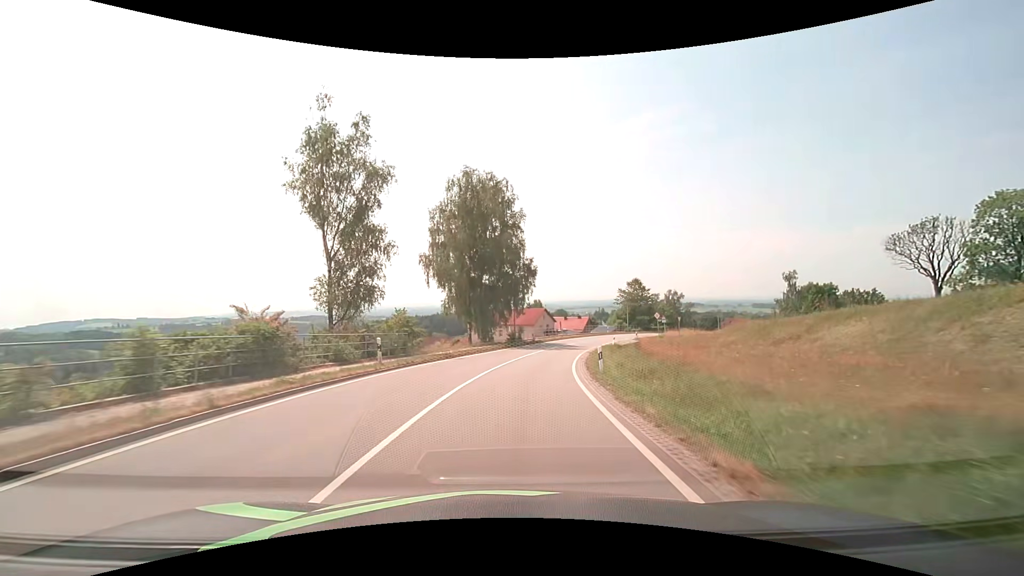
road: secondary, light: Day
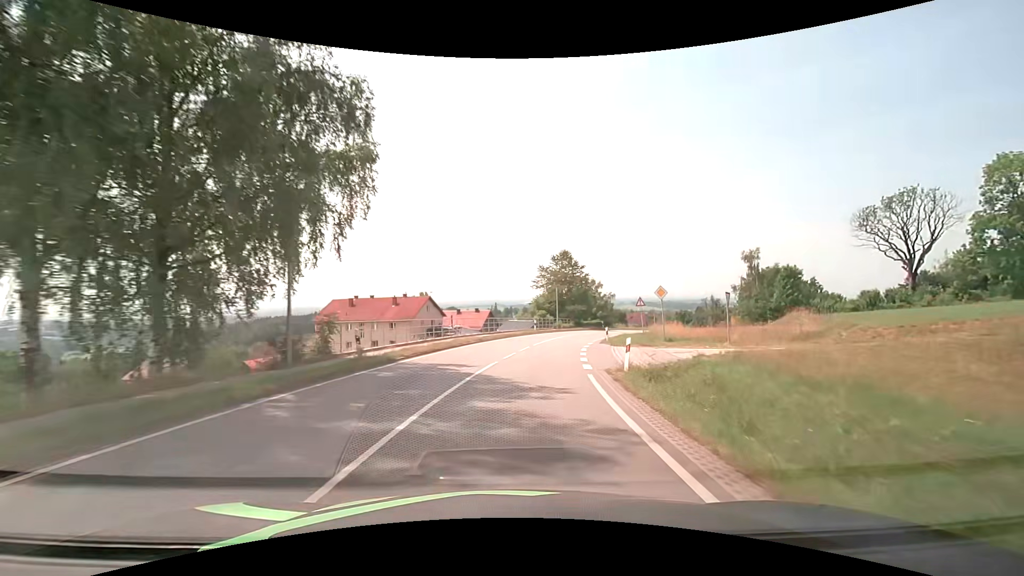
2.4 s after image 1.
(+3.4, +35.6) m; +12°
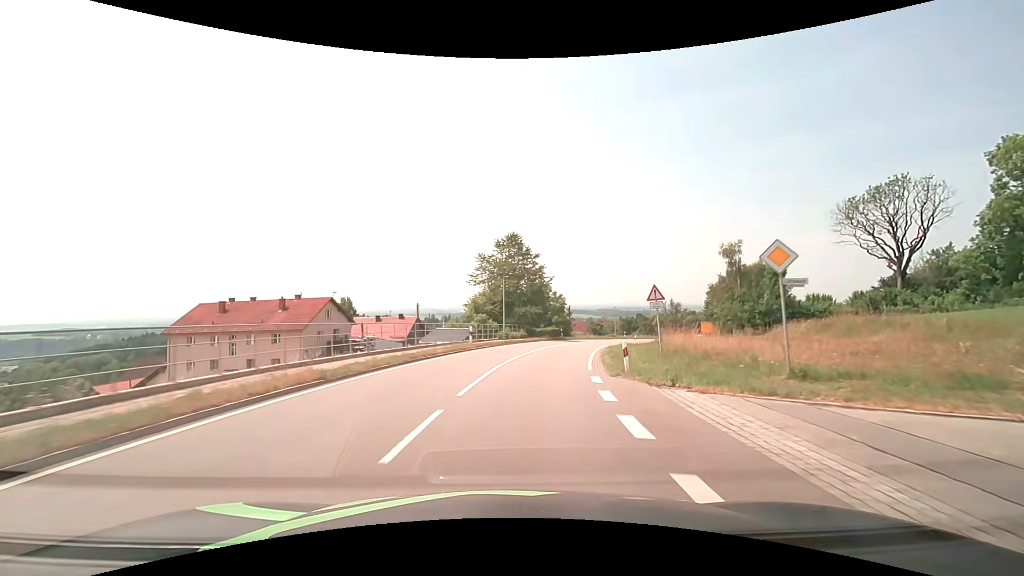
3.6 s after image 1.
(+1.1, +17.9) m; +7°
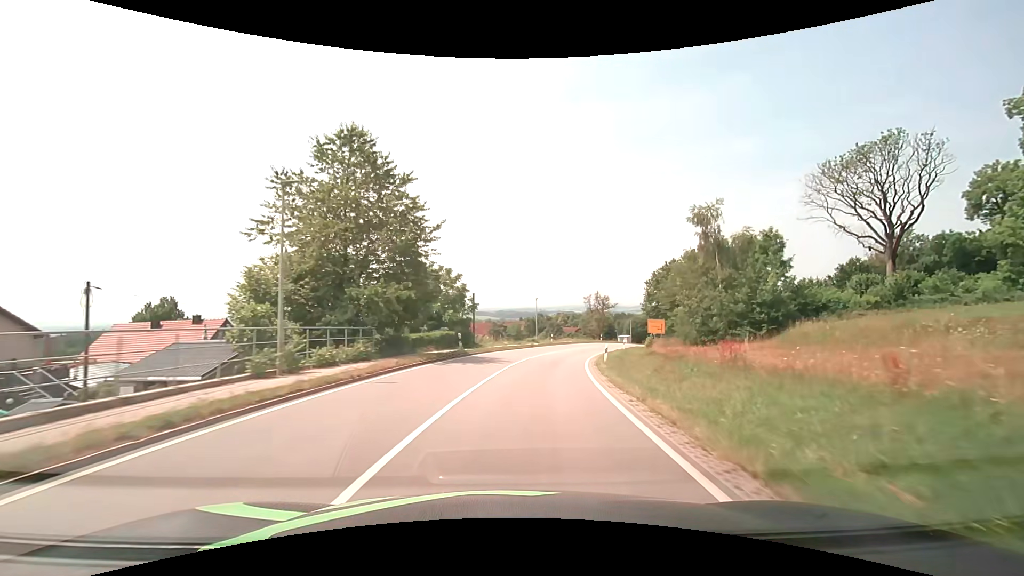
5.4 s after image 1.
(+2.7, +26.8) m; +12°
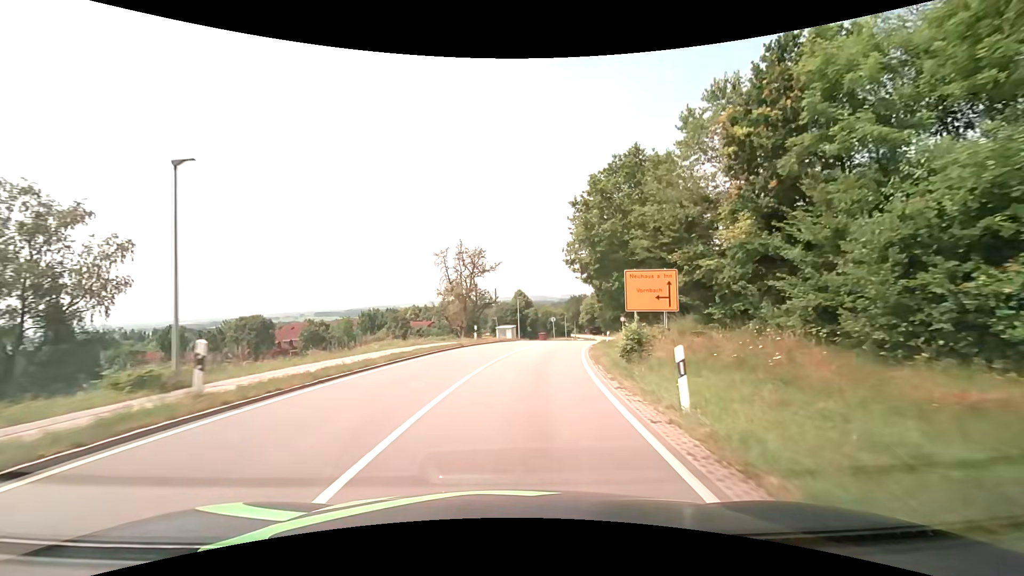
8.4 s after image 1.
(+7.1, +45.0) m; +17°
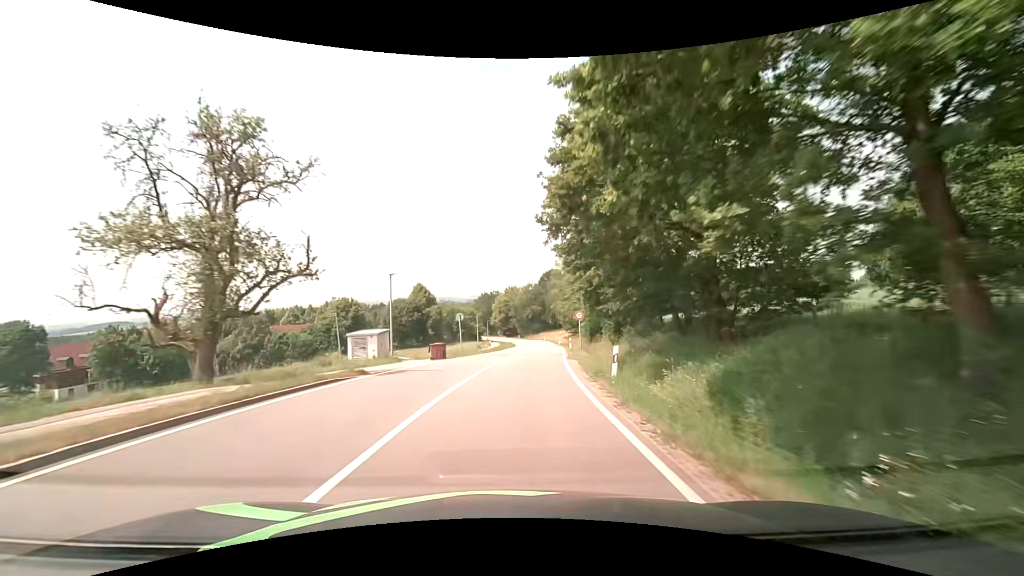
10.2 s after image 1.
(+2.2, +27.2) m; +10°
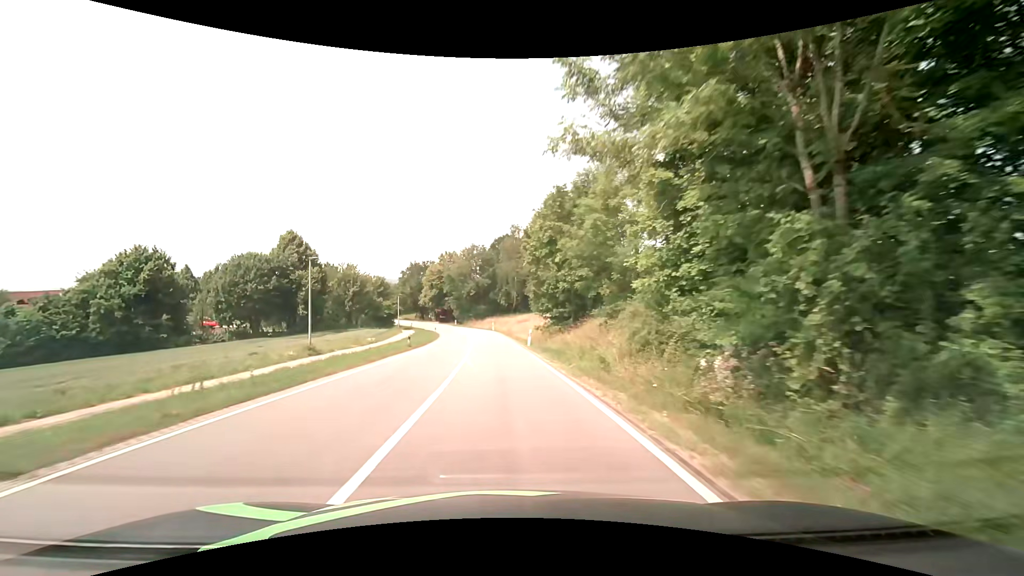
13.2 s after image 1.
(+3.3, +45.9) m; +6°
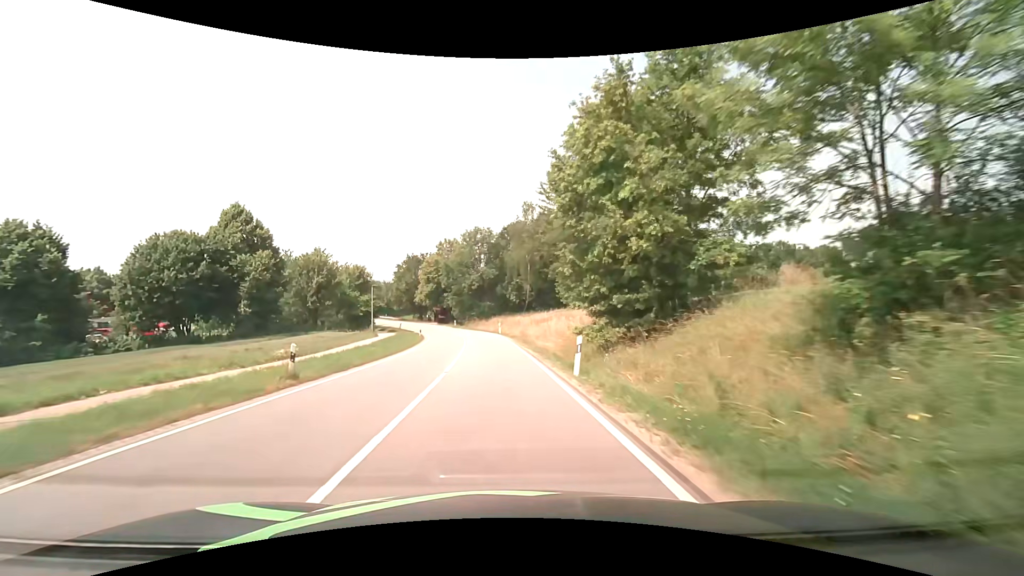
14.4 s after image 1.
(-0.1, +18.4) m; -1°
(0, +10) (0, +20) (-1, +30) (-2, +40) (-3, +50) (-5, +60) (-8, +69) (-11, +79) (-14, +88) (-18, +97) m
